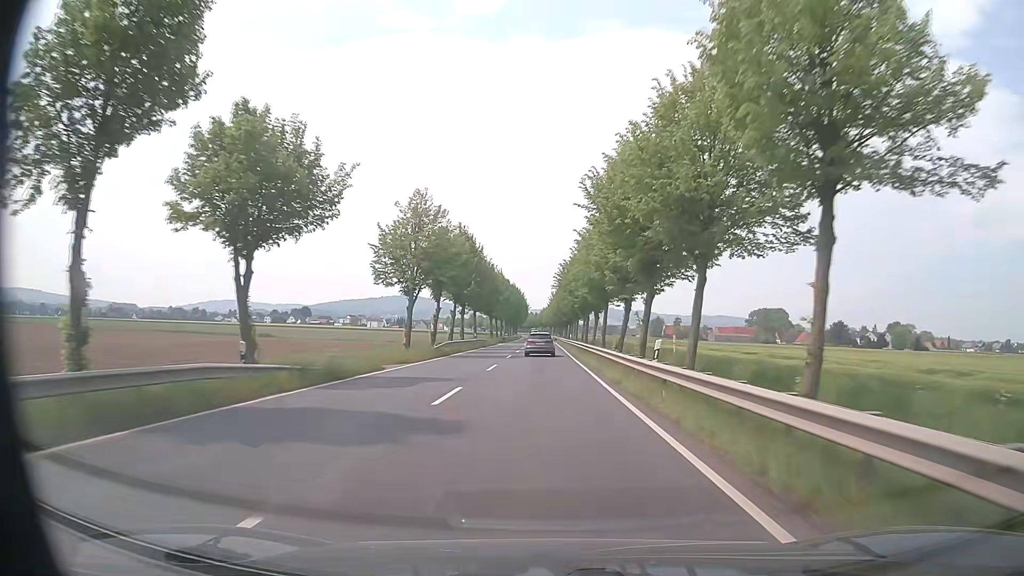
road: primary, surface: asphalt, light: Day
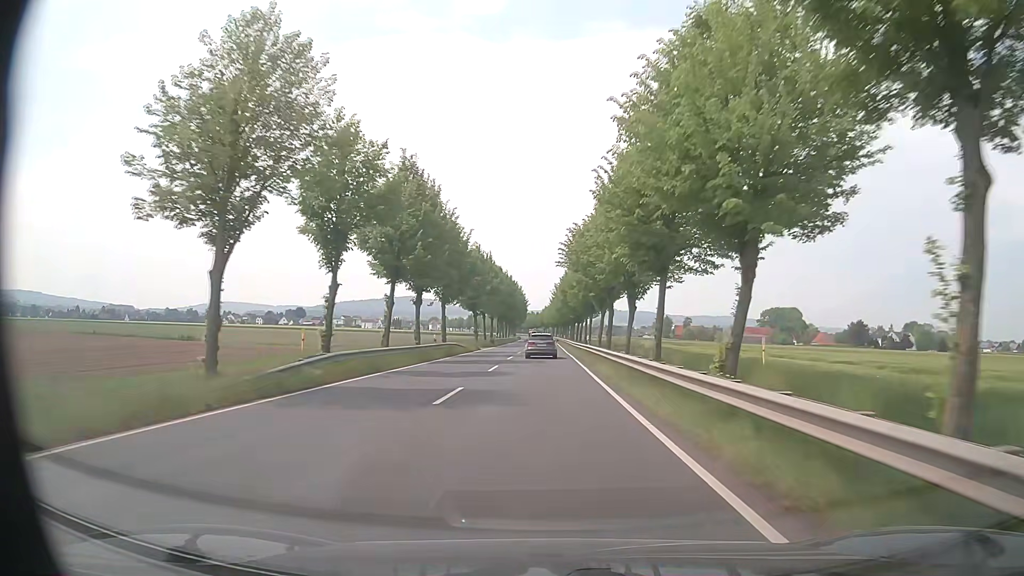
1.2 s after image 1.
(-0.1, +24.1) m; 0°
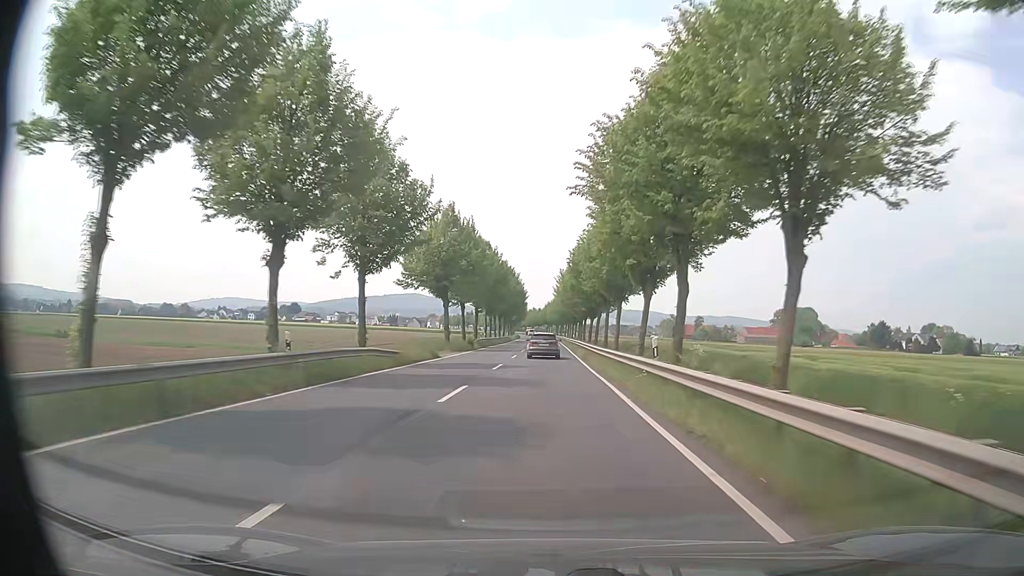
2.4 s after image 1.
(0.0, +23.8) m; 0°
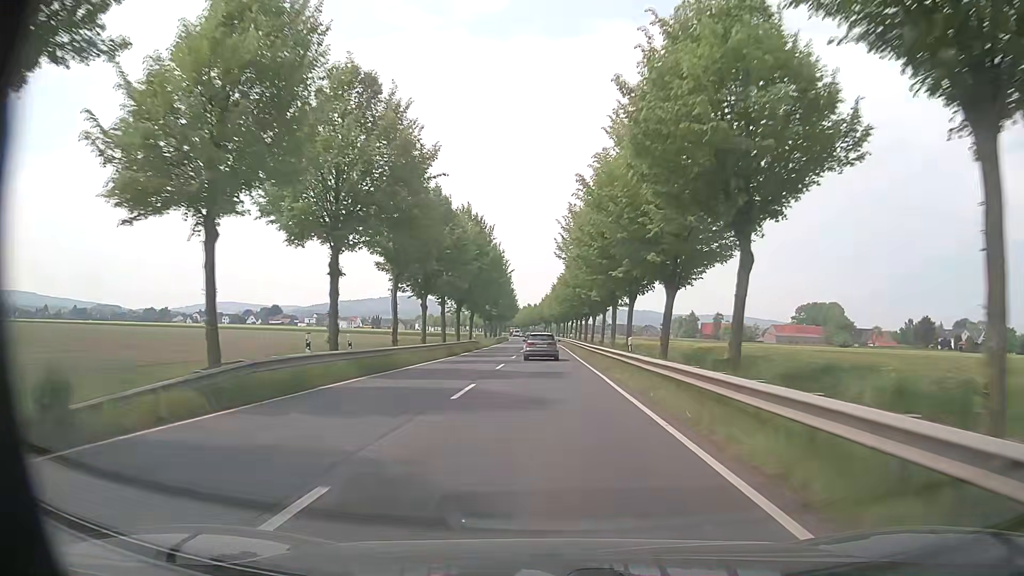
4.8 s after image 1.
(-0.2, +47.0) m; 0°
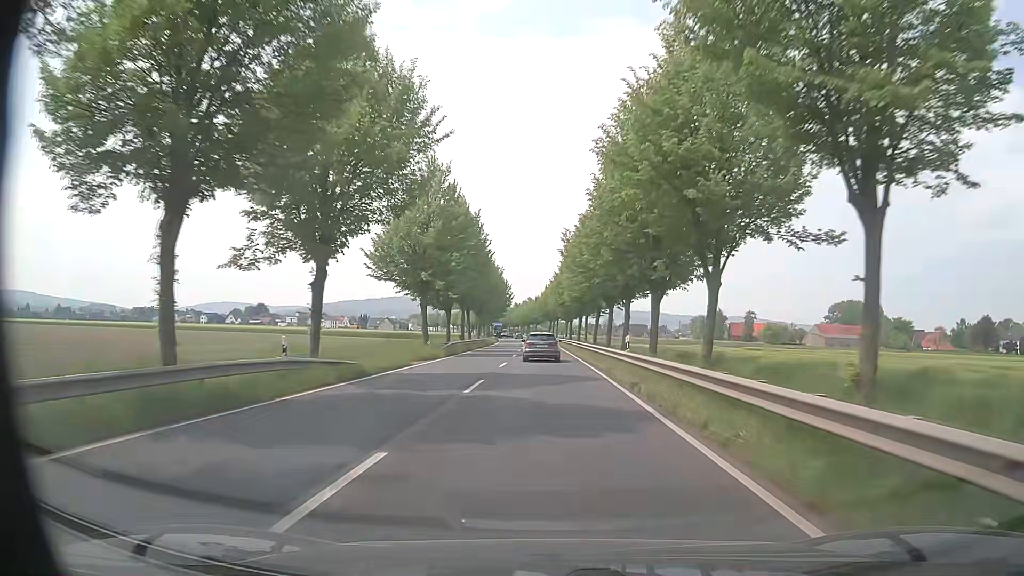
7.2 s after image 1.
(-0.1, +46.1) m; 0°
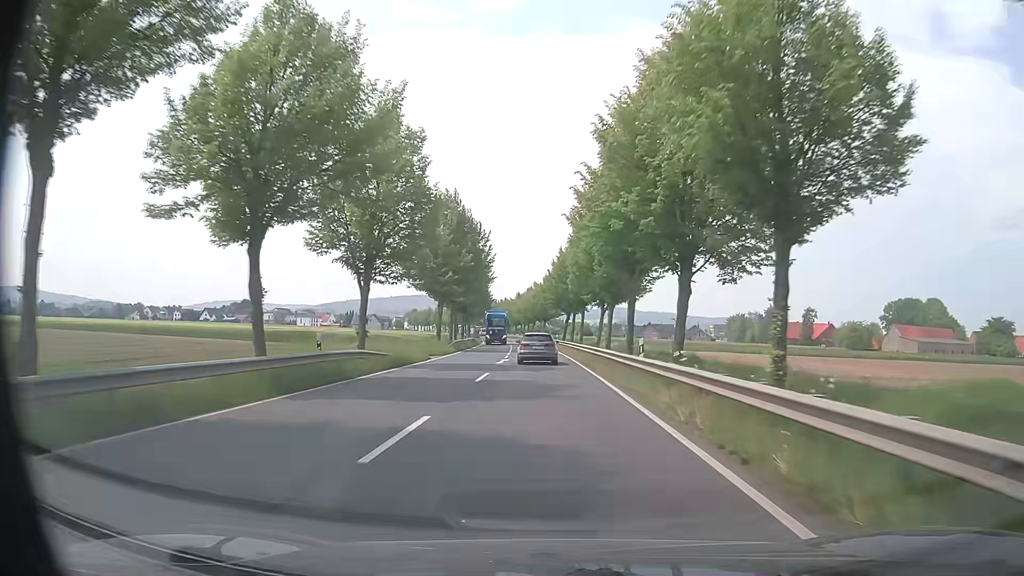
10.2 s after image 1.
(-0.4, +56.0) m; 0°
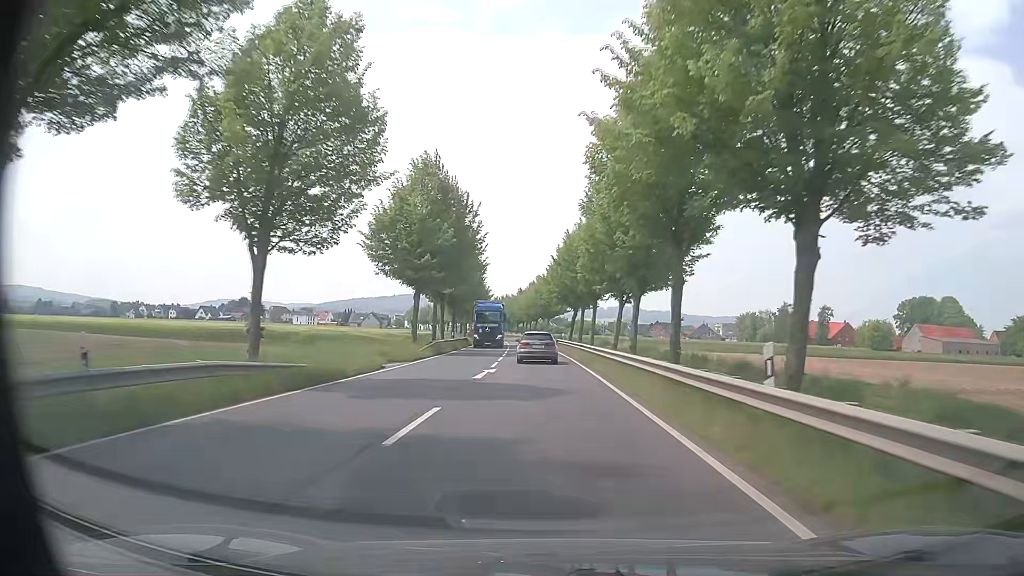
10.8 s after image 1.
(-0.1, +10.9) m; -2°
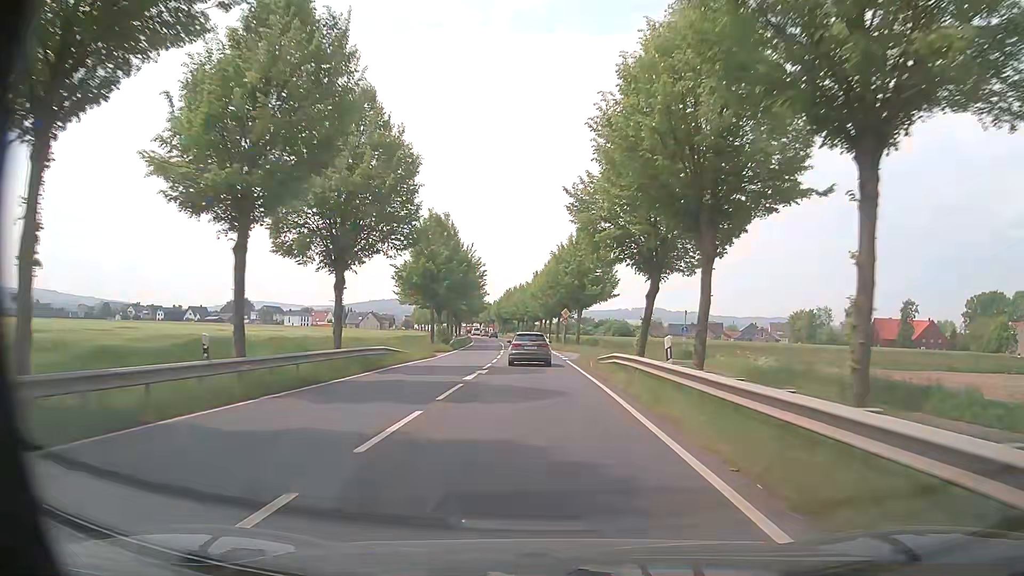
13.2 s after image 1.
(-0.1, +42.8) m; -1°
(0, +10) (0, +20) (-1, +30) (-1, +40) (-2, +50) (-2, +60) (-3, +70) (-4, +80) (-5, +90) (-6, +100) m
